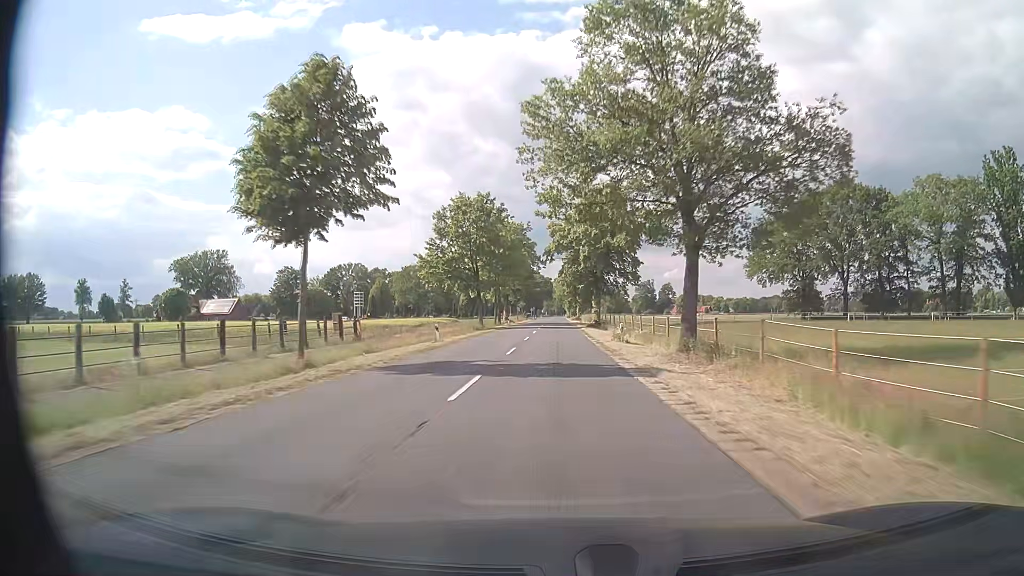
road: secondary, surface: asphalt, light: Day
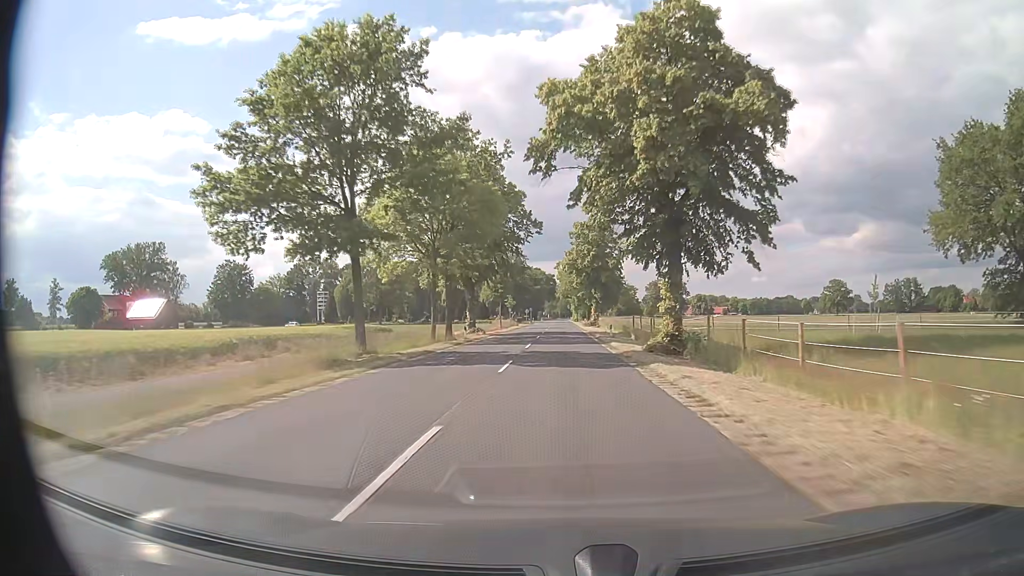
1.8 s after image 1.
(-0.3, +42.3) m; 0°
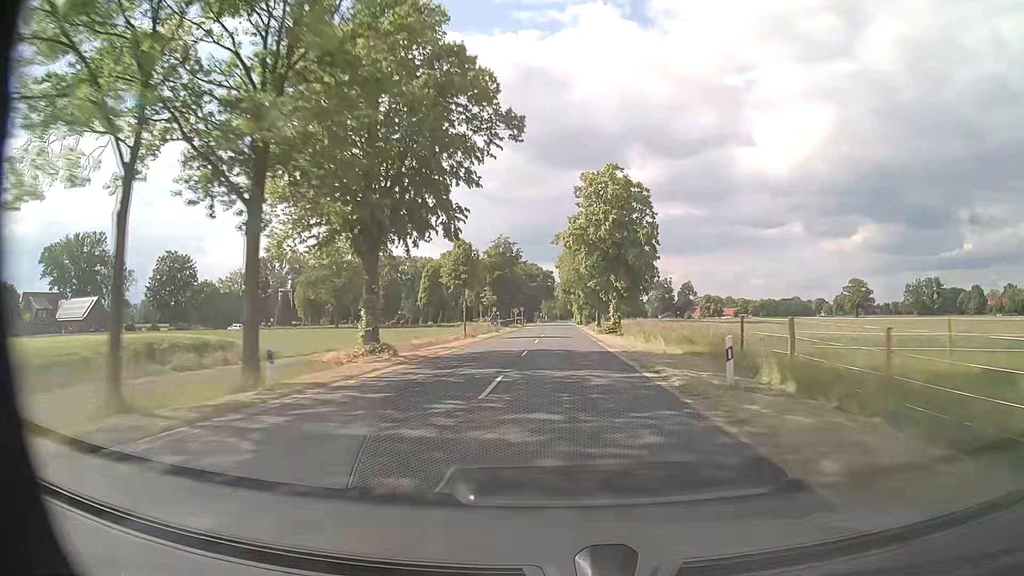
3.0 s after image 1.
(0.0, +28.9) m; 0°
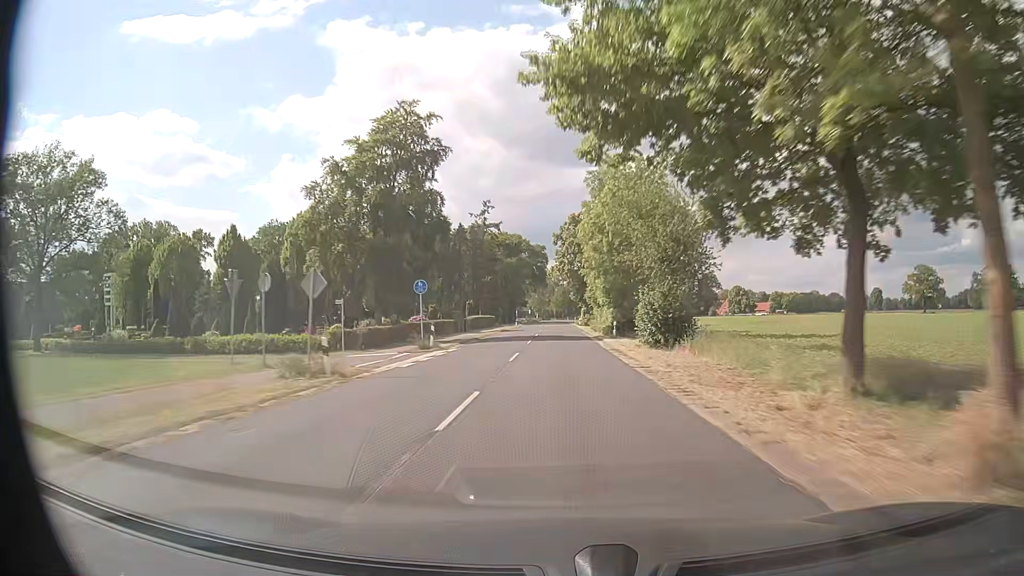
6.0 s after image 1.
(+0.8, +75.7) m; +1°
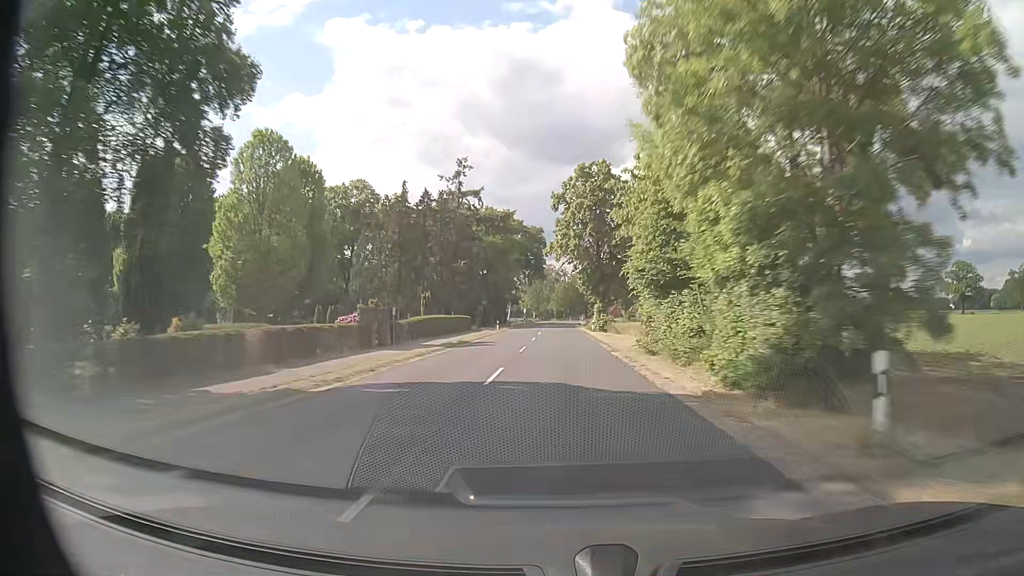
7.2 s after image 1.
(0.0, +31.0) m; 0°
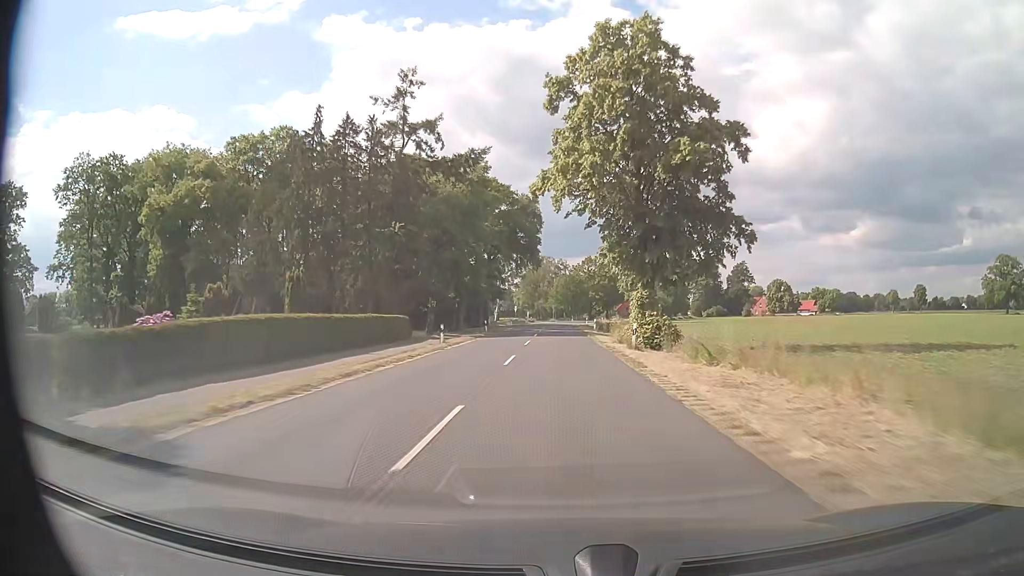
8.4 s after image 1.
(-0.1, +31.1) m; 0°
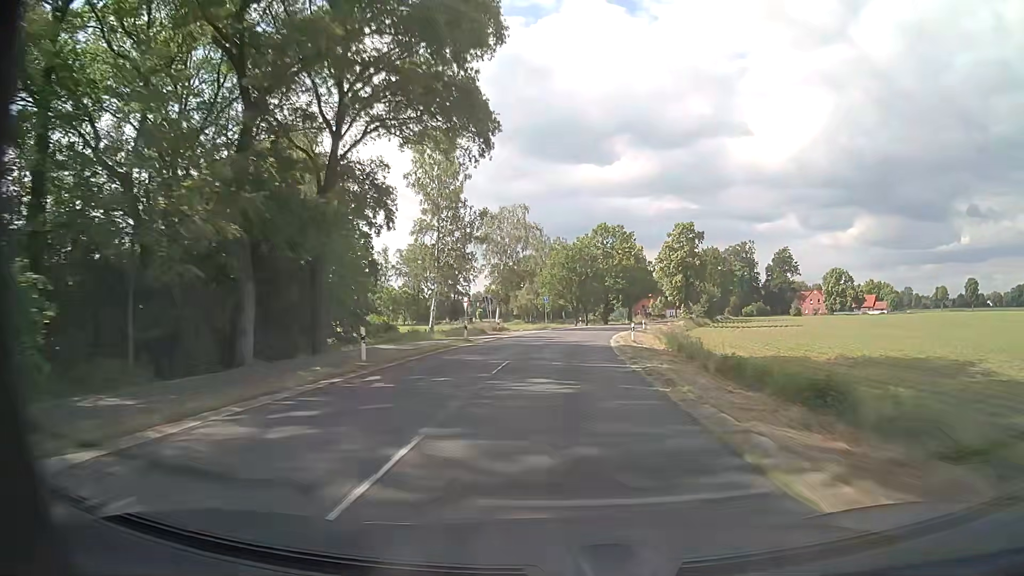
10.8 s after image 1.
(0.0, +62.7) m; 0°
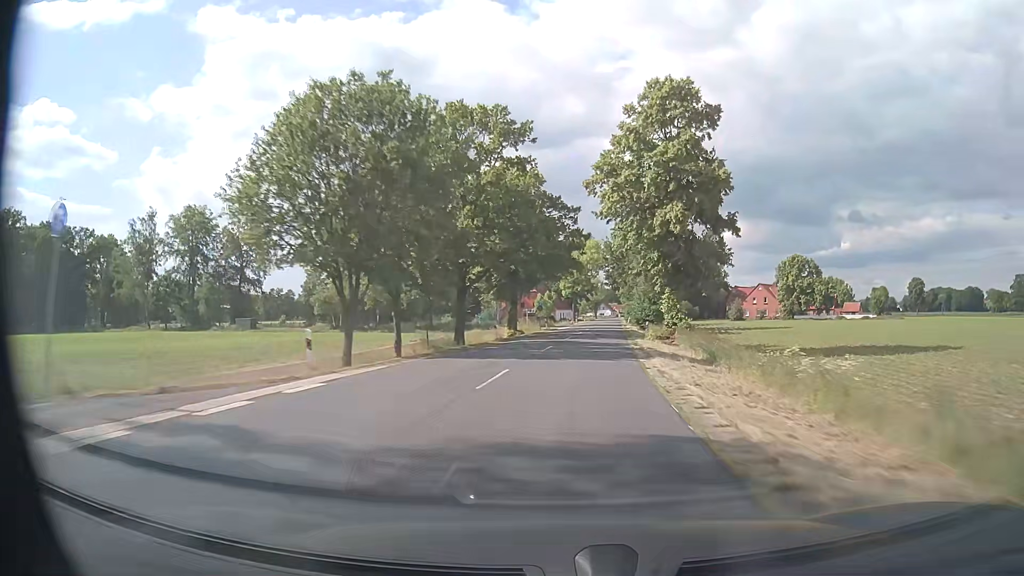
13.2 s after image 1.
(+5.1, +62.6) m; +10°
(0, +10) (+1, +20) (+1, +30) (+2, +40) (+3, +50) (+4, +60) (+5, +70) (+6, +80) (+7, +90) (+8, +100) m
